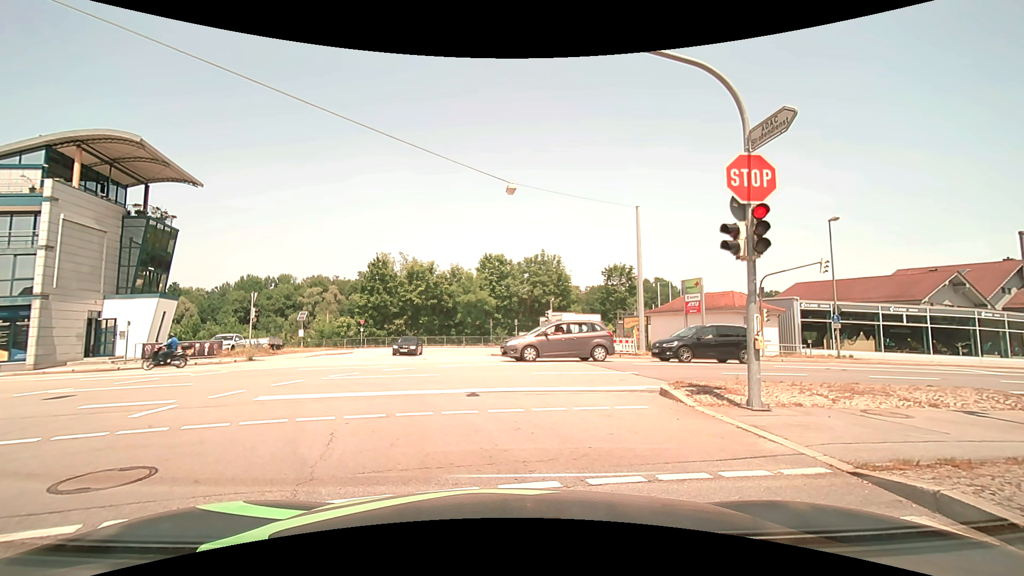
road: tertiary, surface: asphalt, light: Day
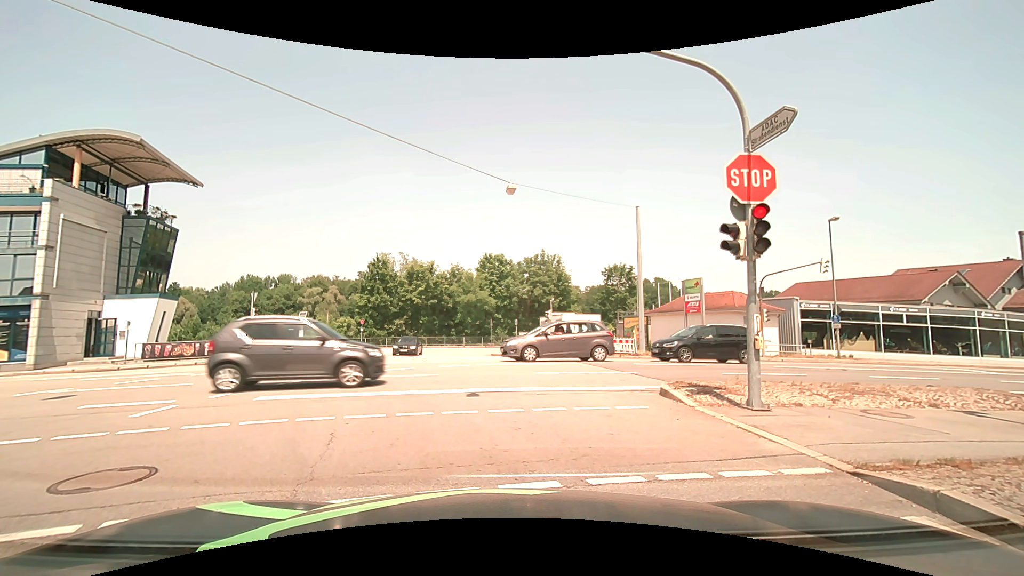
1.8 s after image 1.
(0.0, 0.0) m; 0°
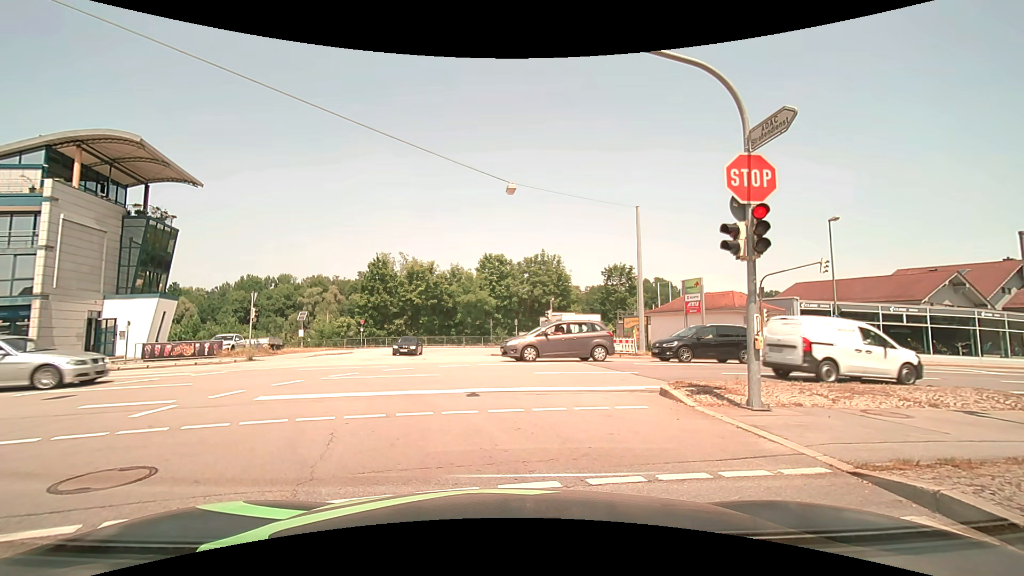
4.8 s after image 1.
(0.0, 0.0) m; 0°
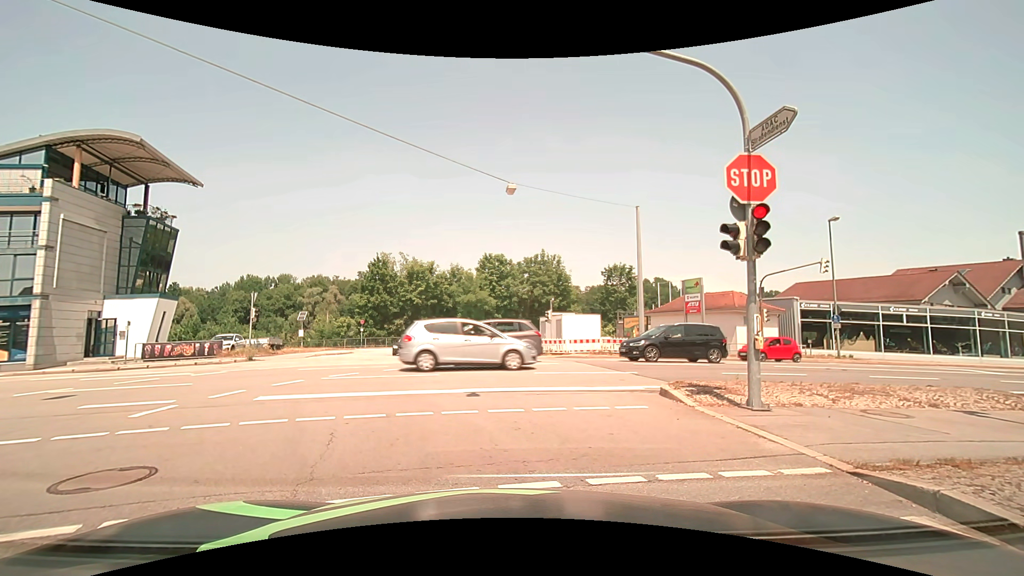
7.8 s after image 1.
(0.0, 0.0) m; 0°
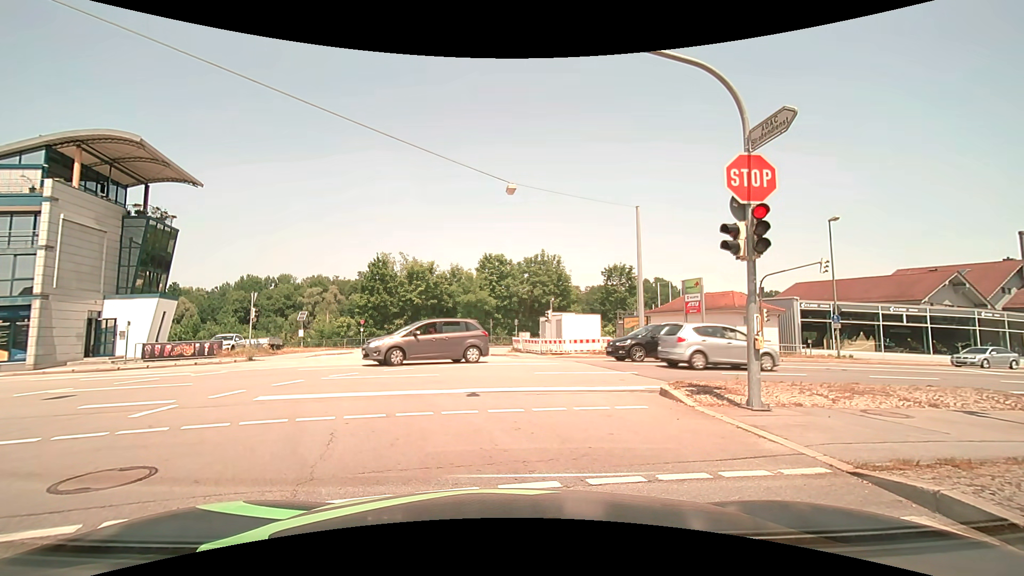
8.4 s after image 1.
(0.0, 0.0) m; 0°
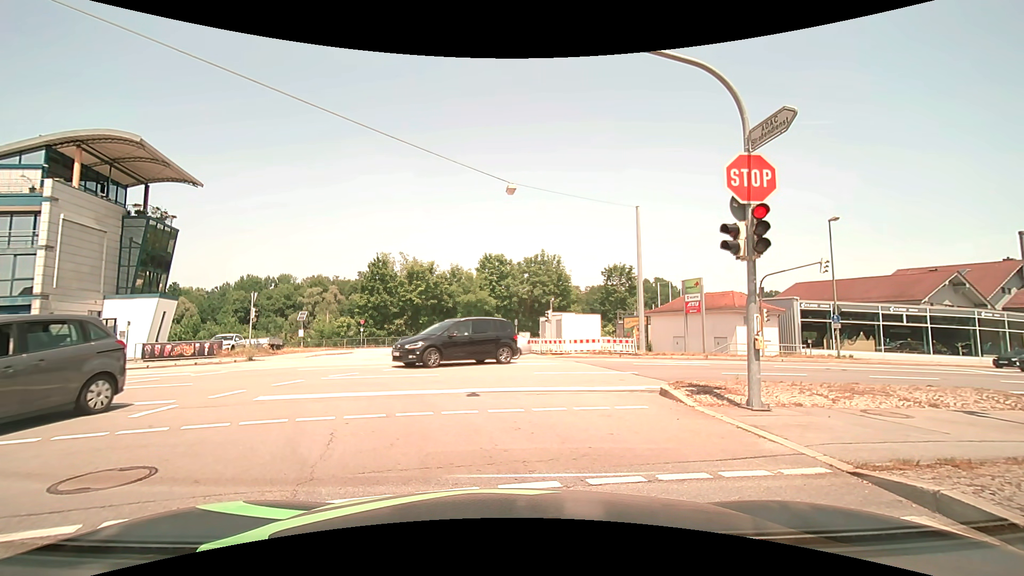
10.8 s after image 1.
(0.0, 0.0) m; 0°
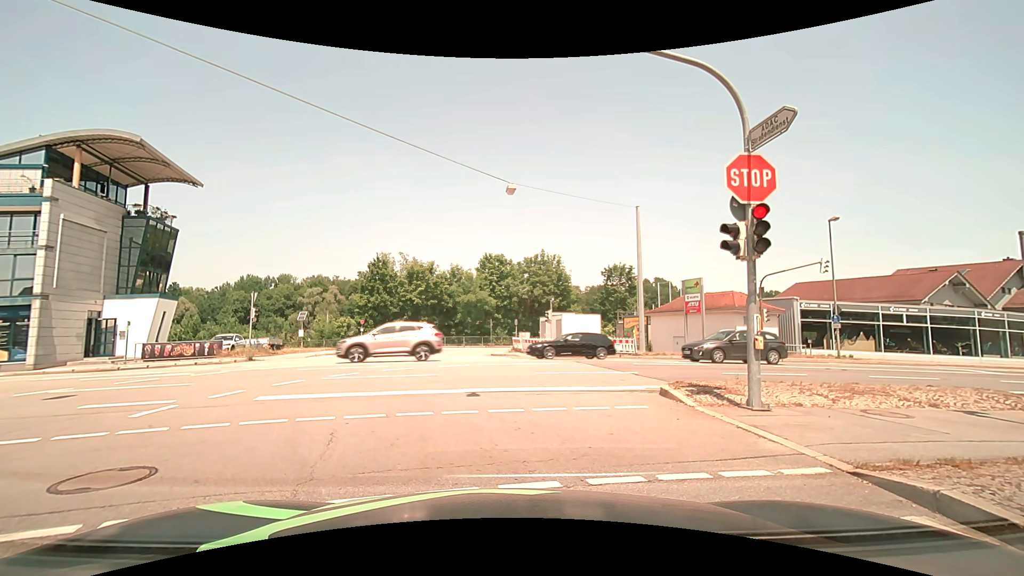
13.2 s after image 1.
(0.0, 0.0) m; 0°
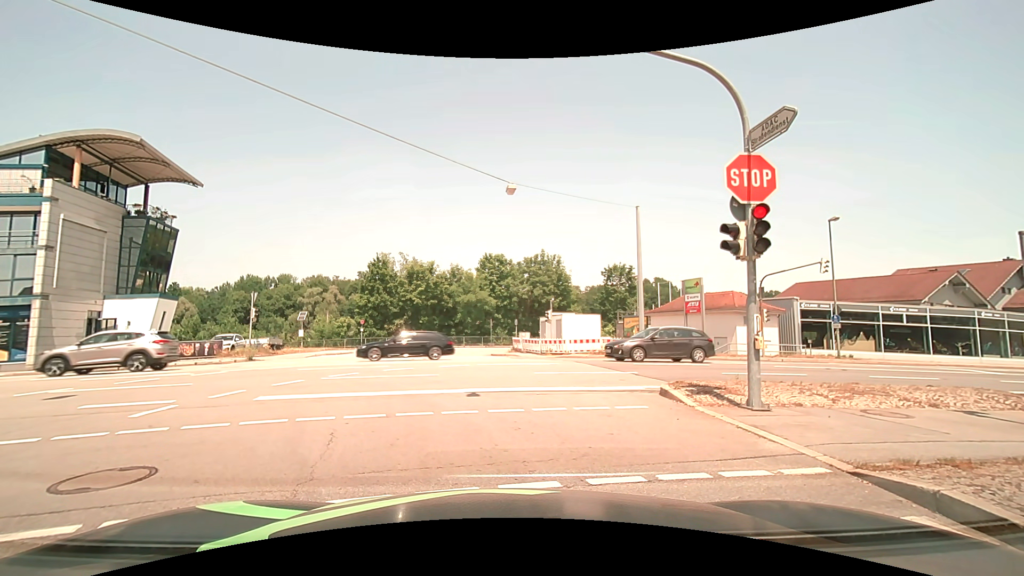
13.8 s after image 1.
(0.0, 0.0) m; 0°
